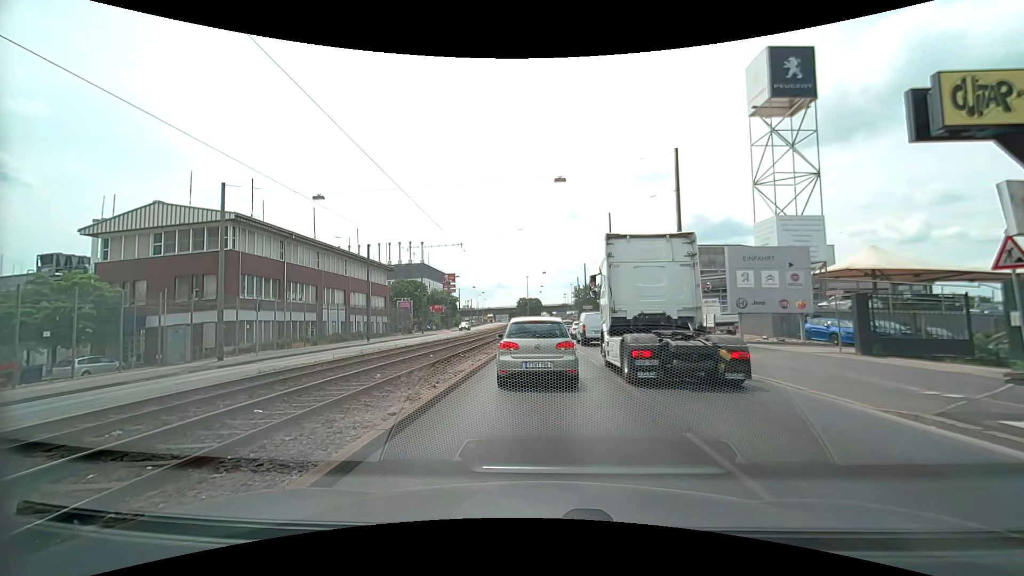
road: primary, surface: asphalt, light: Day
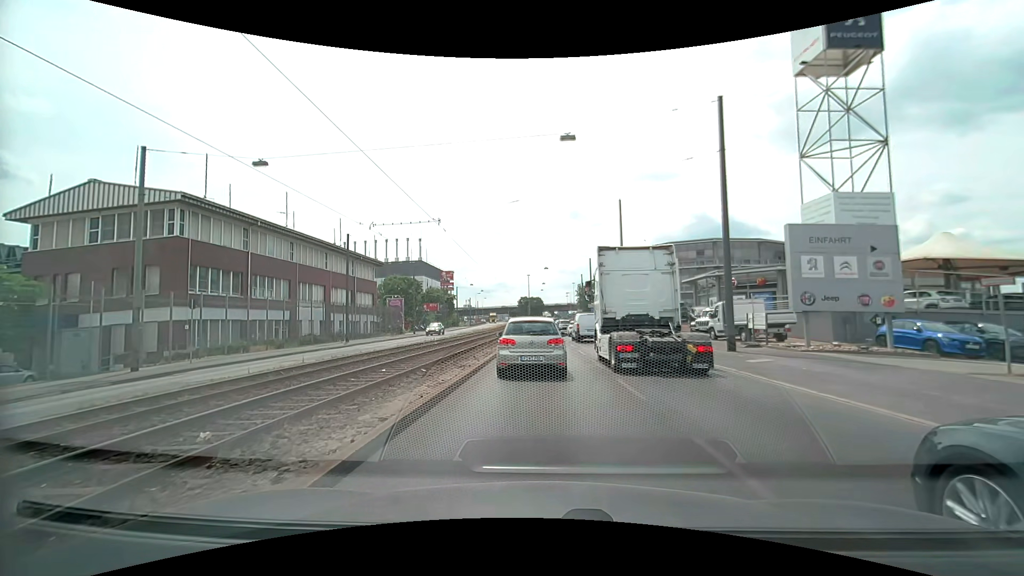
(-0.1, +6.7) m; -2°
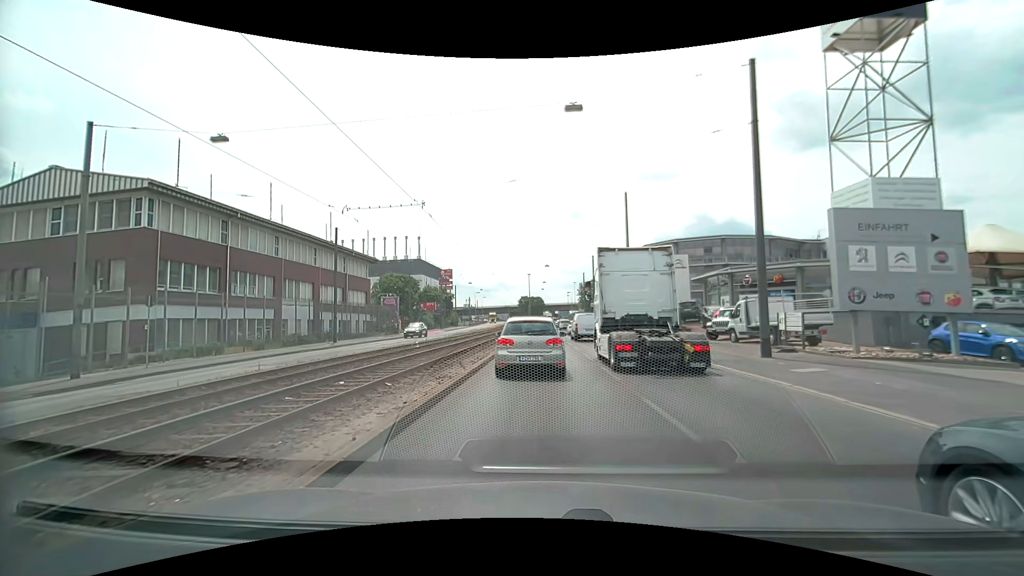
(0.0, +3.1) m; +1°
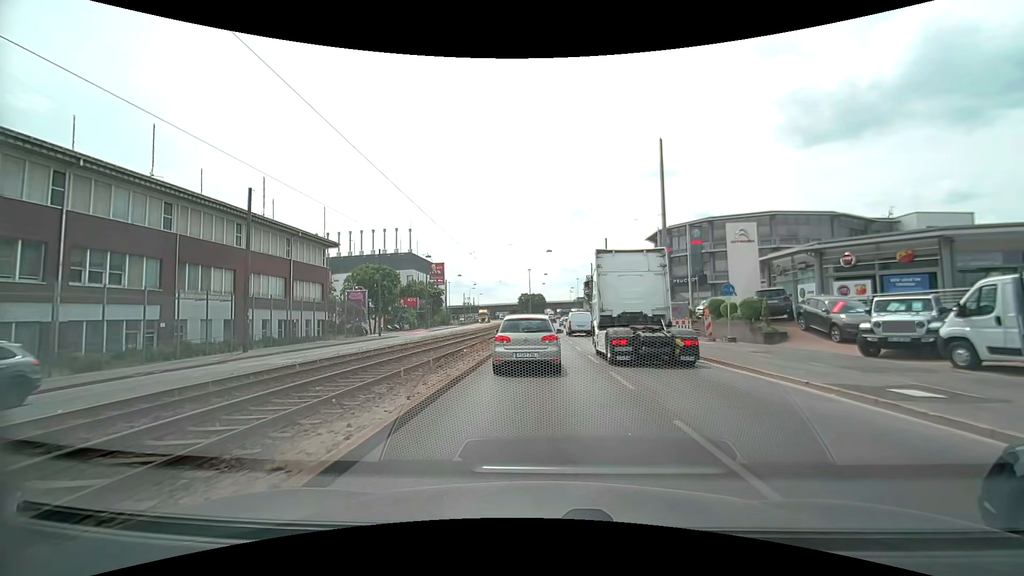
(0.0, +14.1) m; 0°
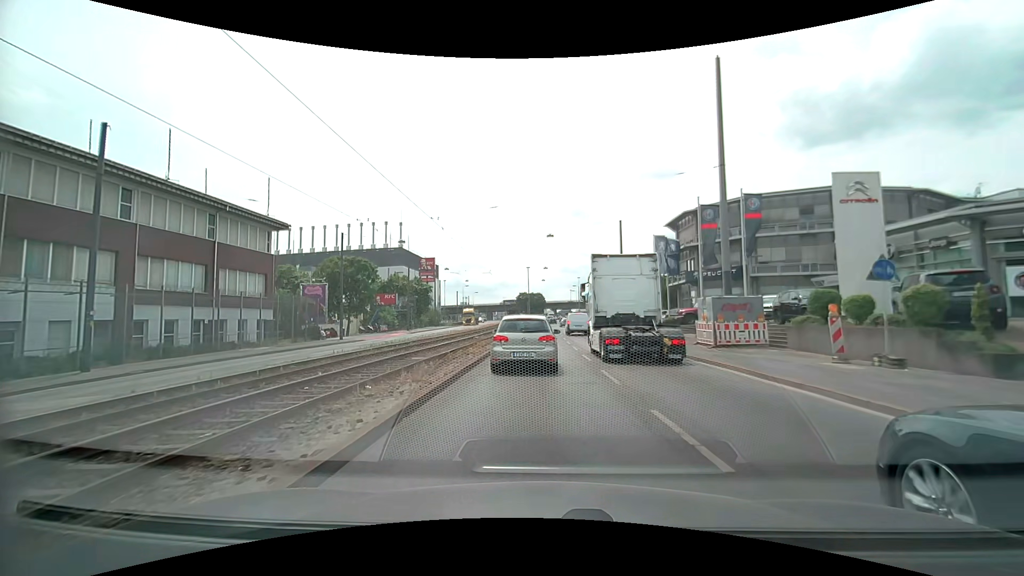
(0.0, +11.2) m; 0°
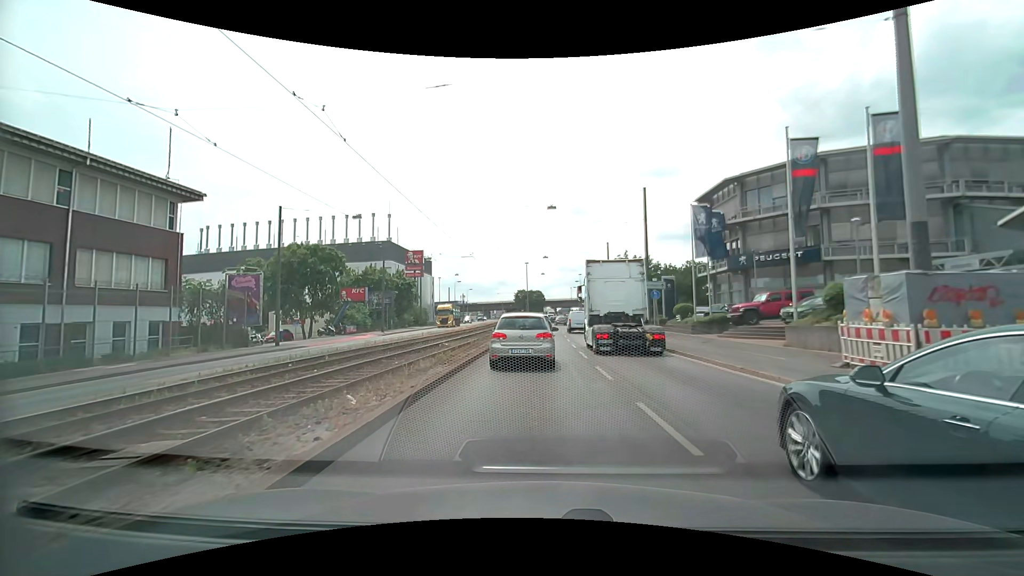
(+0.1, +11.6) m; +1°
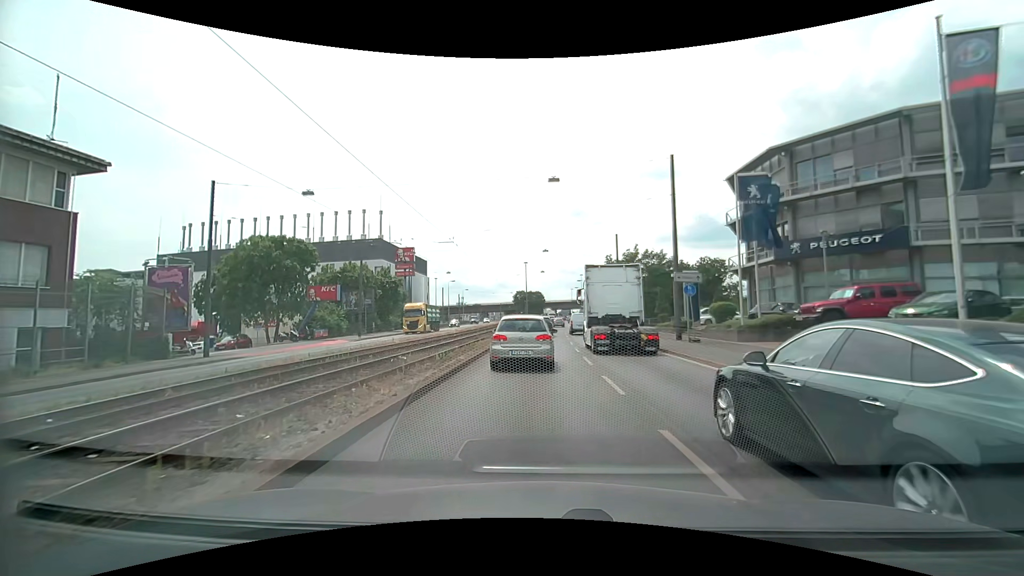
(0.0, +7.8) m; 0°
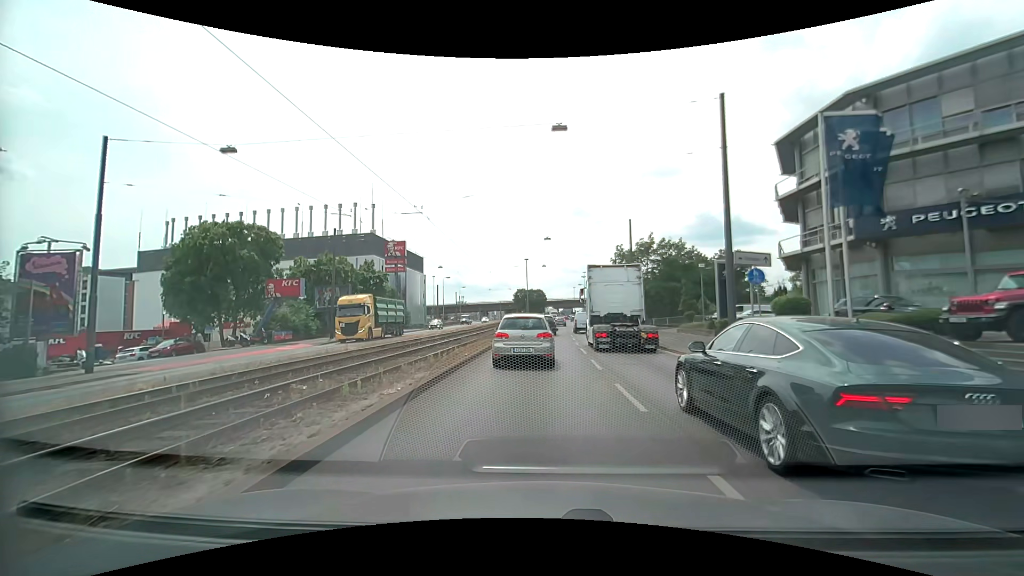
(0.0, +7.7) m; 0°
